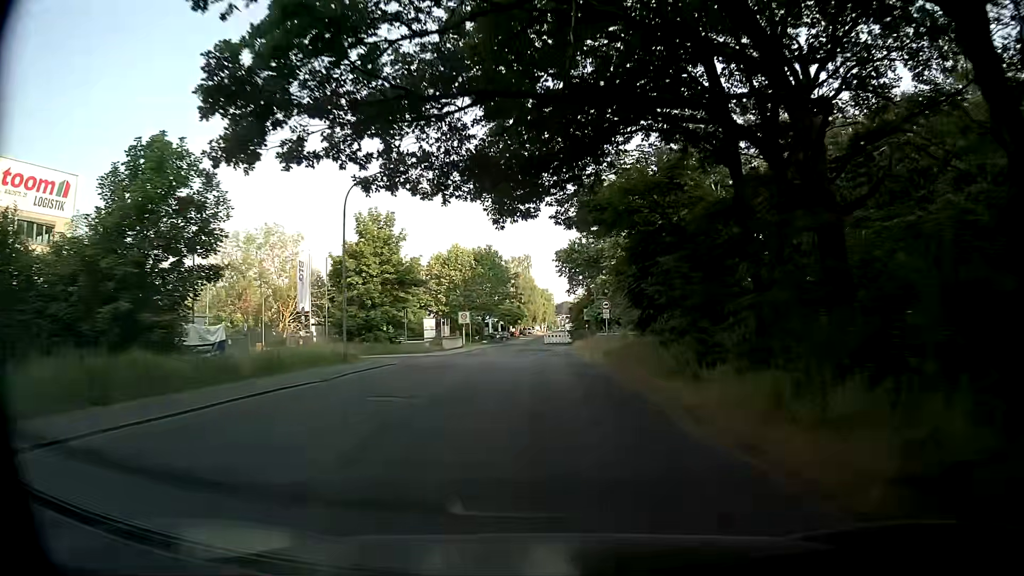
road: unclassified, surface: asphalt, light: Day
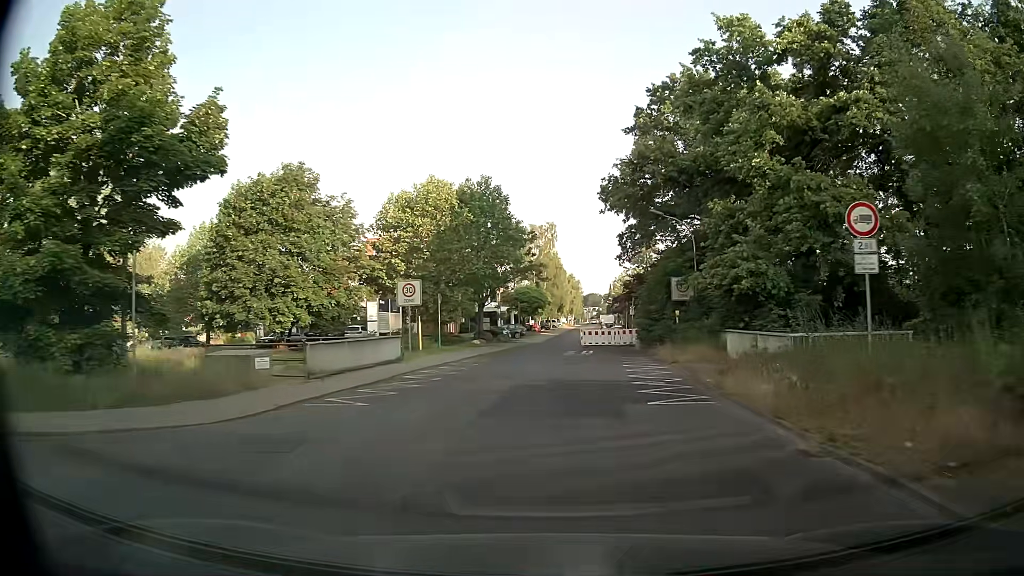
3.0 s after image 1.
(-0.9, +34.2) m; -3°
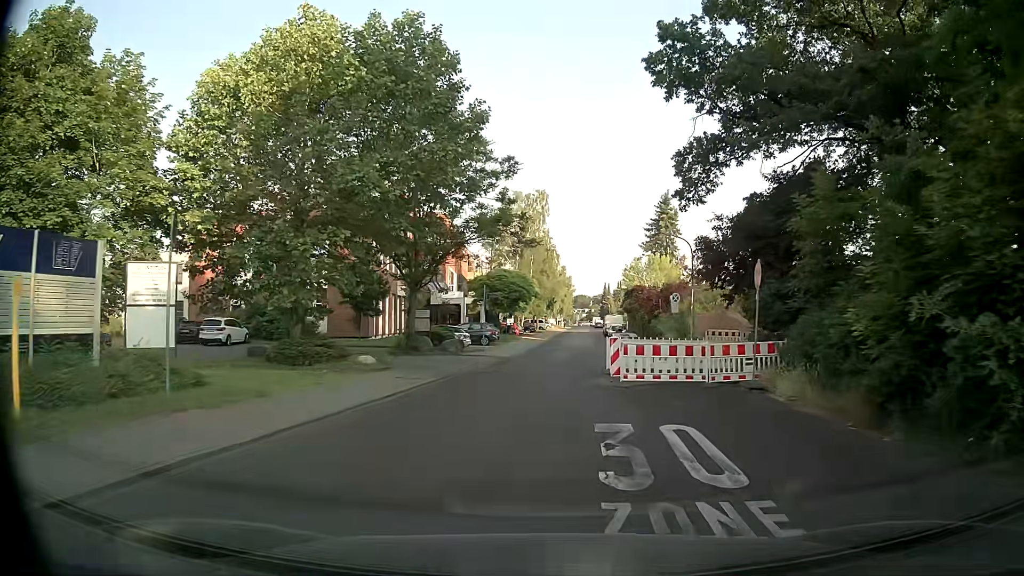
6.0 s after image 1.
(+0.6, +26.0) m; +2°
(0, +10) (0, +20) (+1, +30) (+2, +40) (+2, +50) (+3, +60) (+4, +70) (+4, +80) (+5, +90) (+6, +100) m
